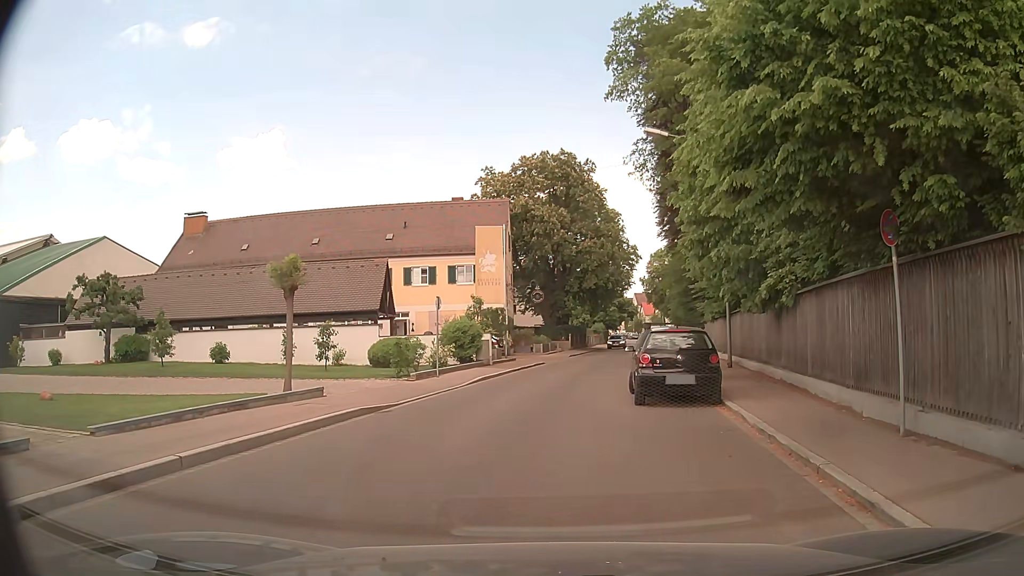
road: unclassified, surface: asphalt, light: Day
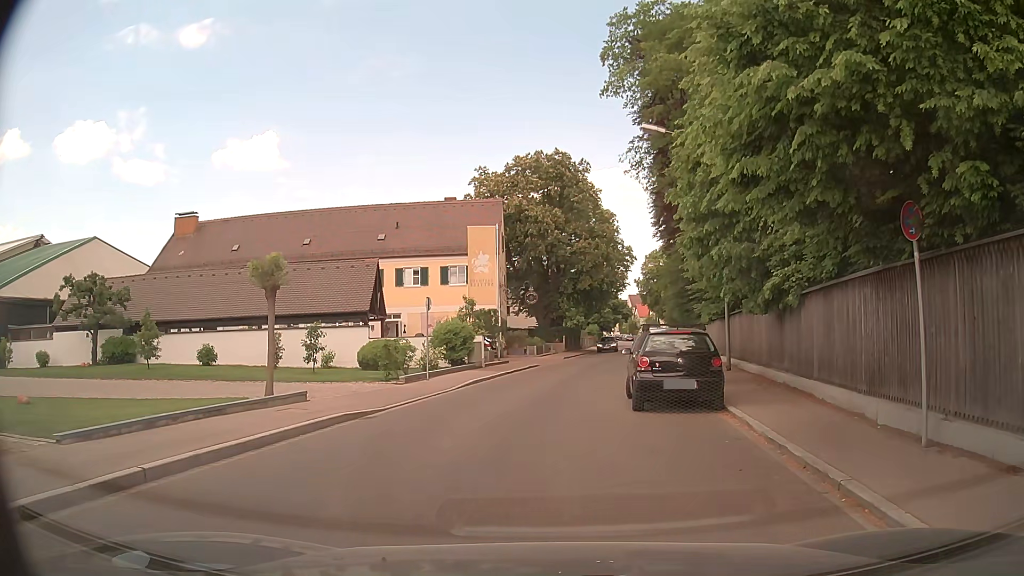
(0.0, +0.6) m; 0°
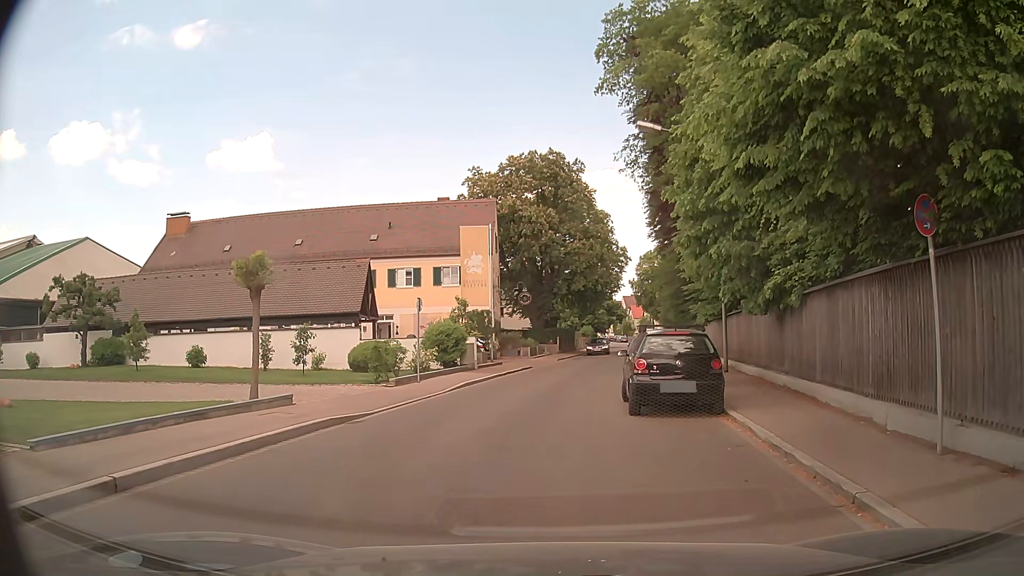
(0.0, +0.4) m; 0°
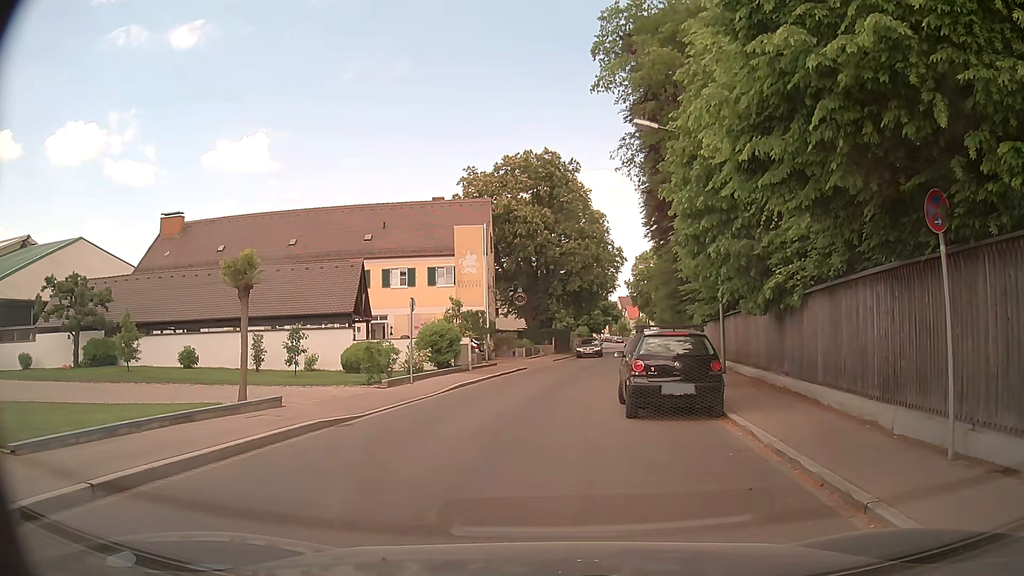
(0.0, +0.3) m; 0°
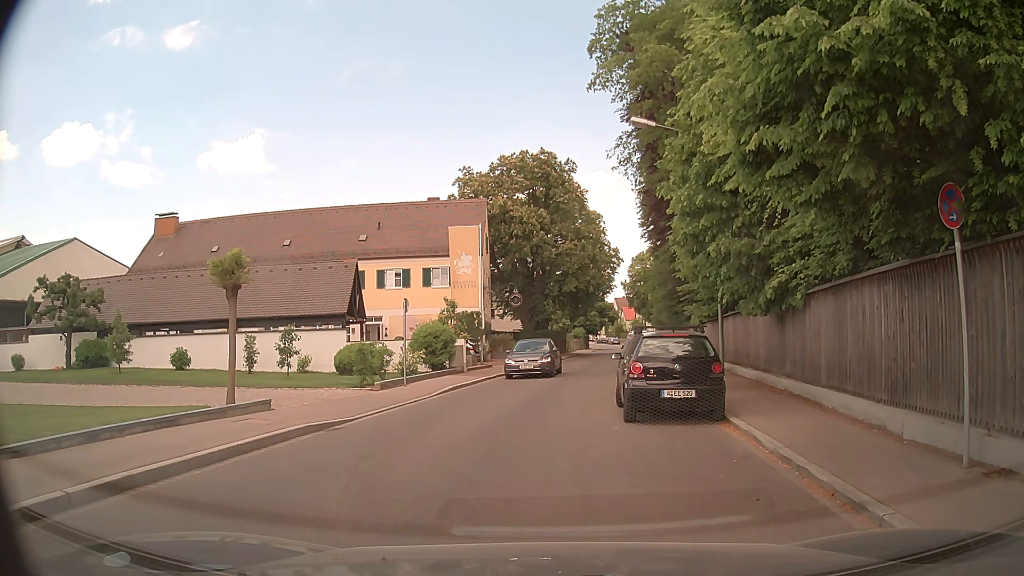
(0.0, +0.4) m; 0°
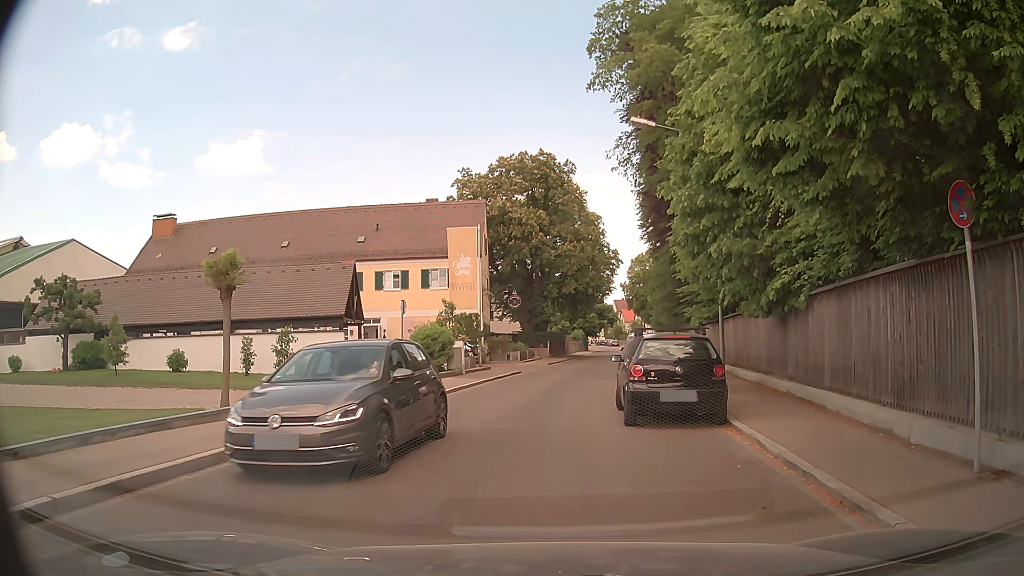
(0.0, +0.2) m; 0°
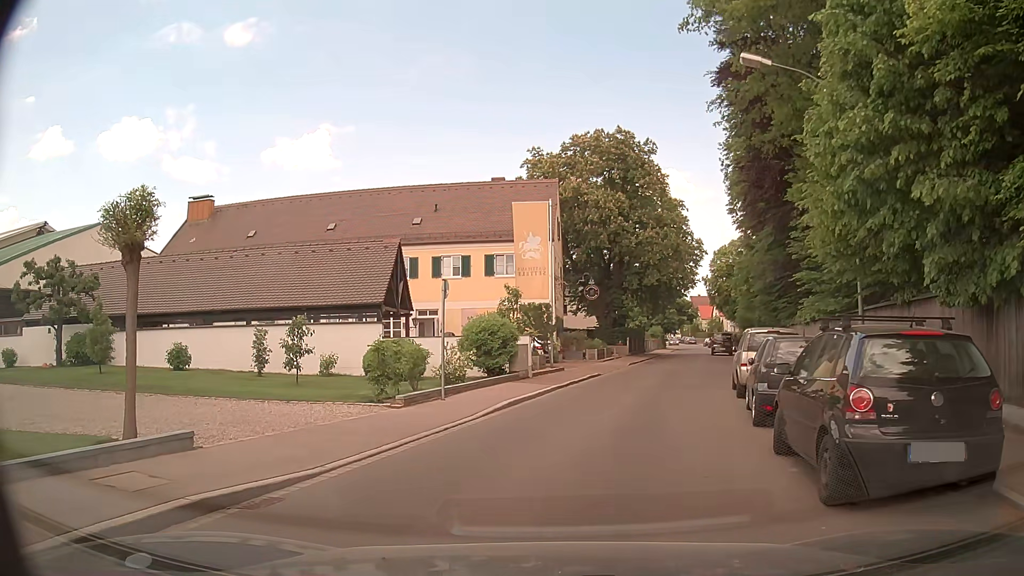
(-0.4, +5.6) m; -8°
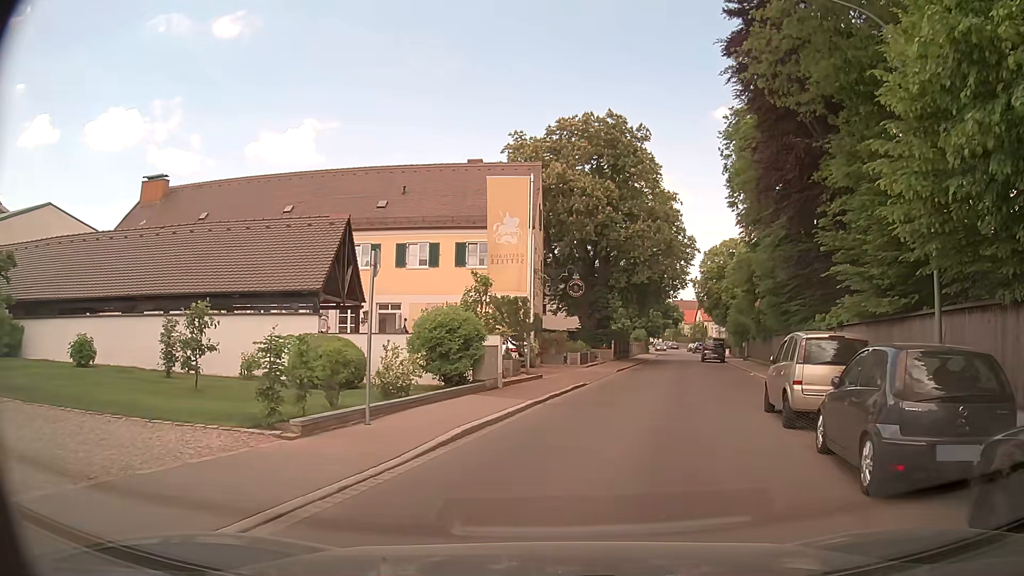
(+0.1, +4.7) m; +3°
